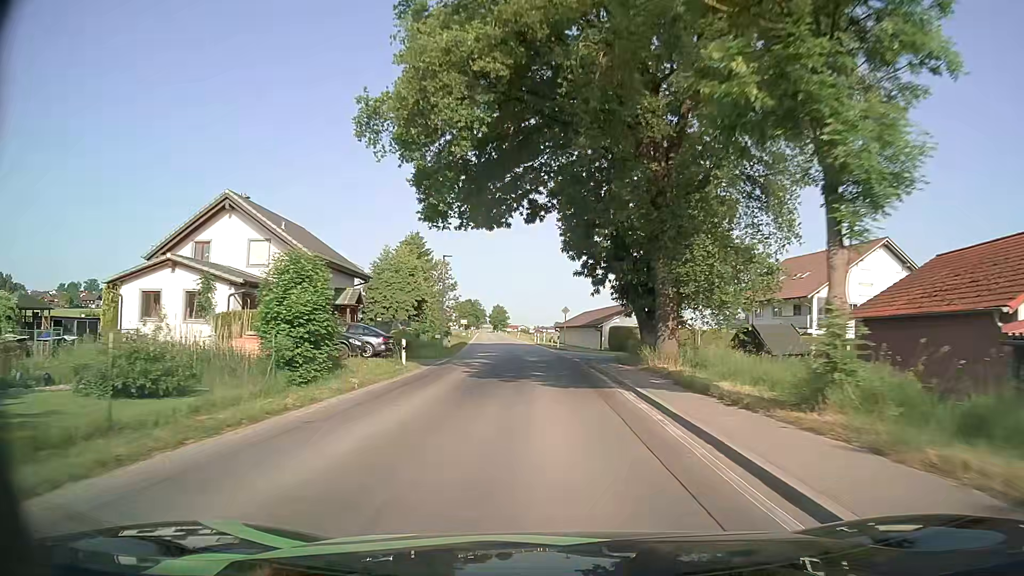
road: secondary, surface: asphalt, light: Day
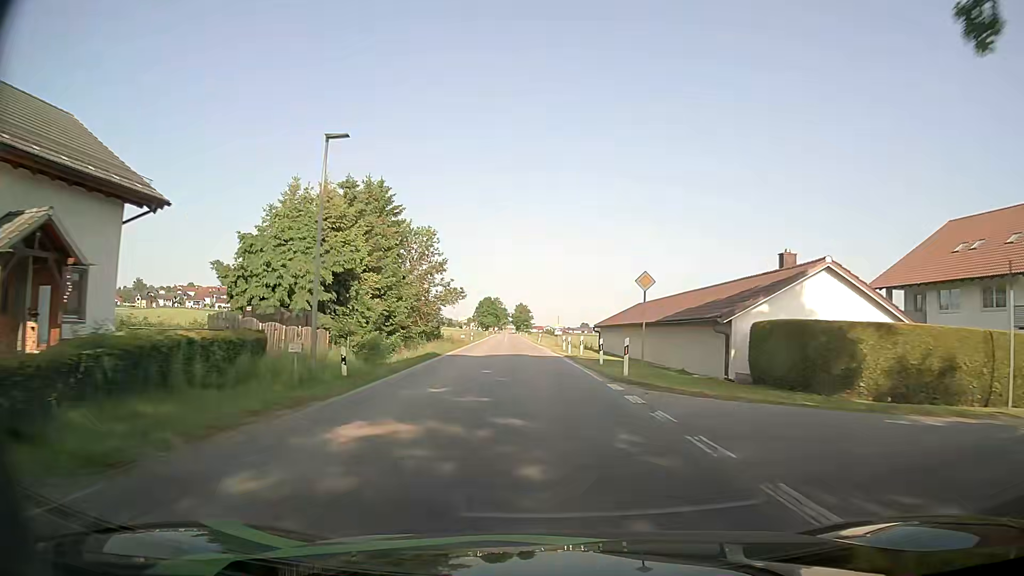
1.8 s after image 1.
(-0.7, +28.7) m; -1°
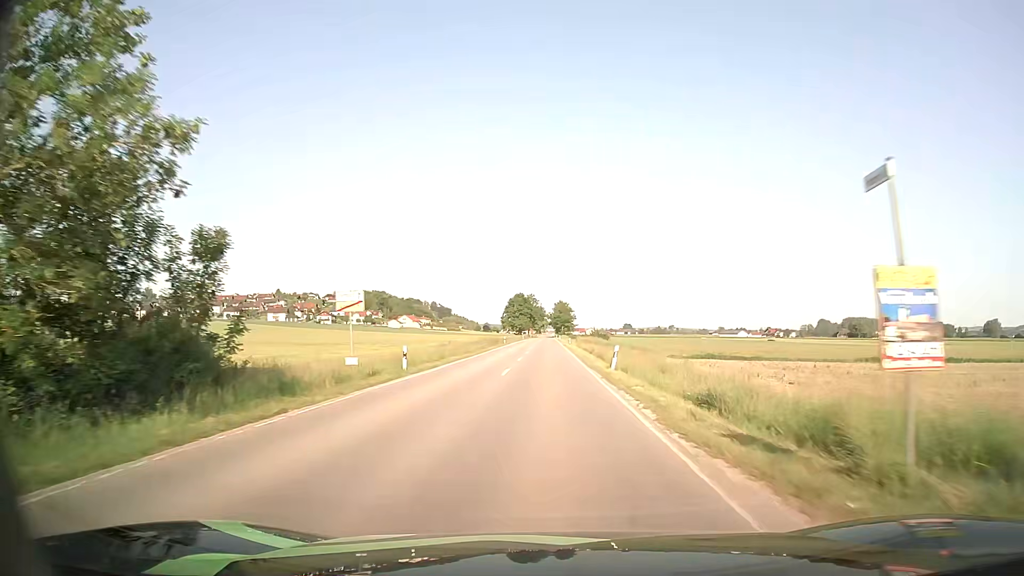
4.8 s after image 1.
(-2.6, +51.4) m; -5°
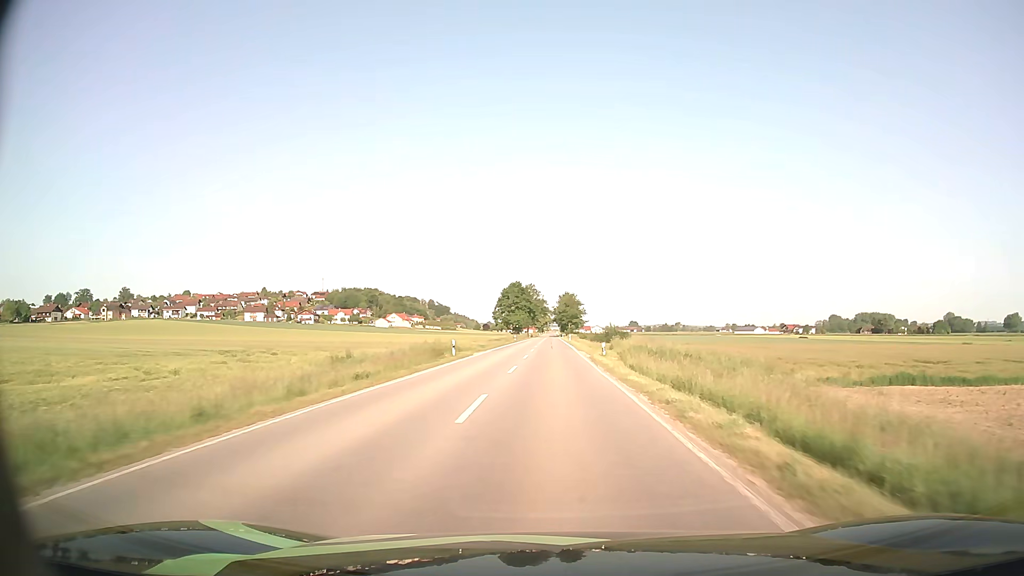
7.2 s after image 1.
(+0.2, +45.4) m; 0°
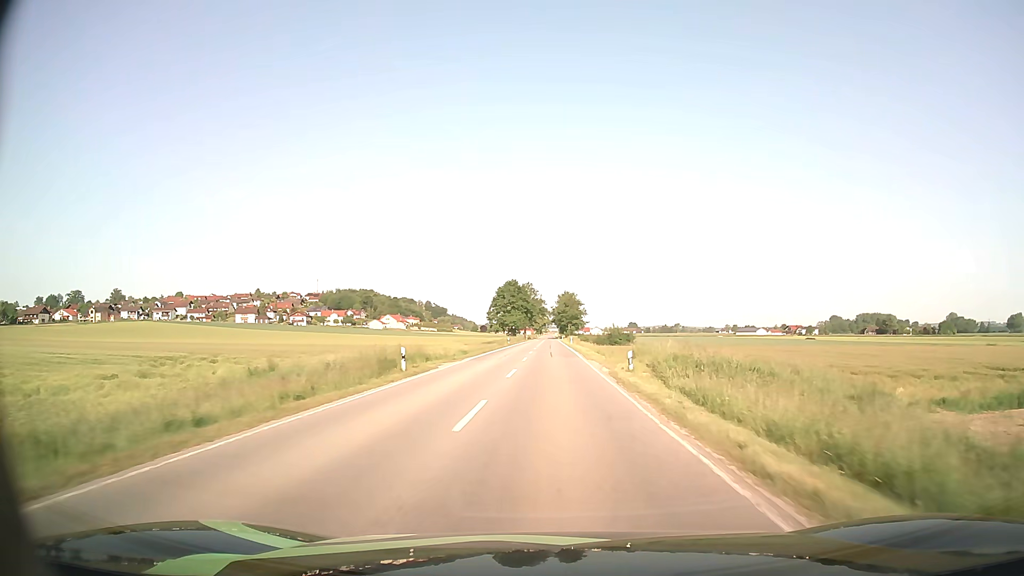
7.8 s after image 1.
(0.0, +11.9) m; 0°
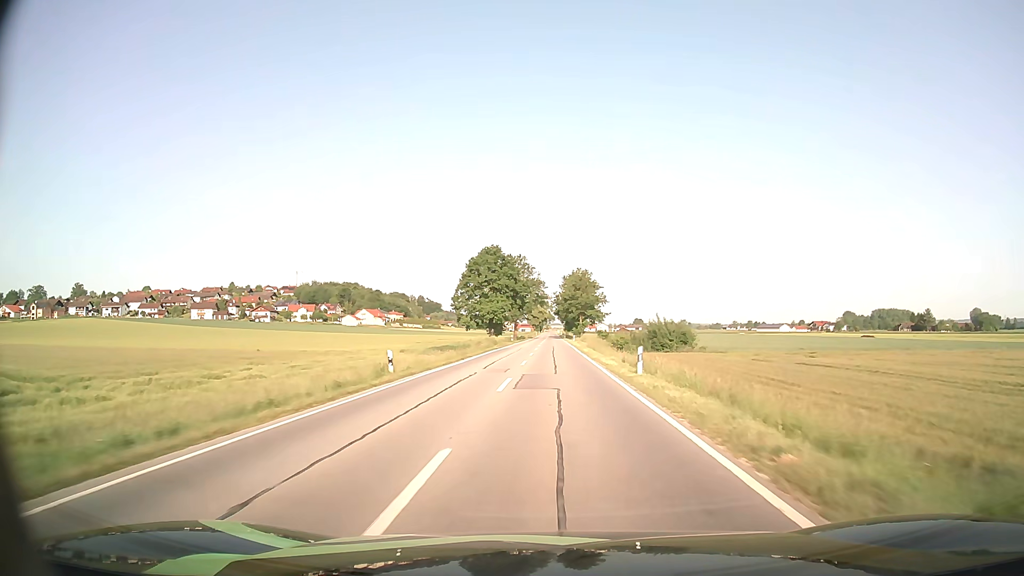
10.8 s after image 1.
(+0.2, +62.1) m; 0°
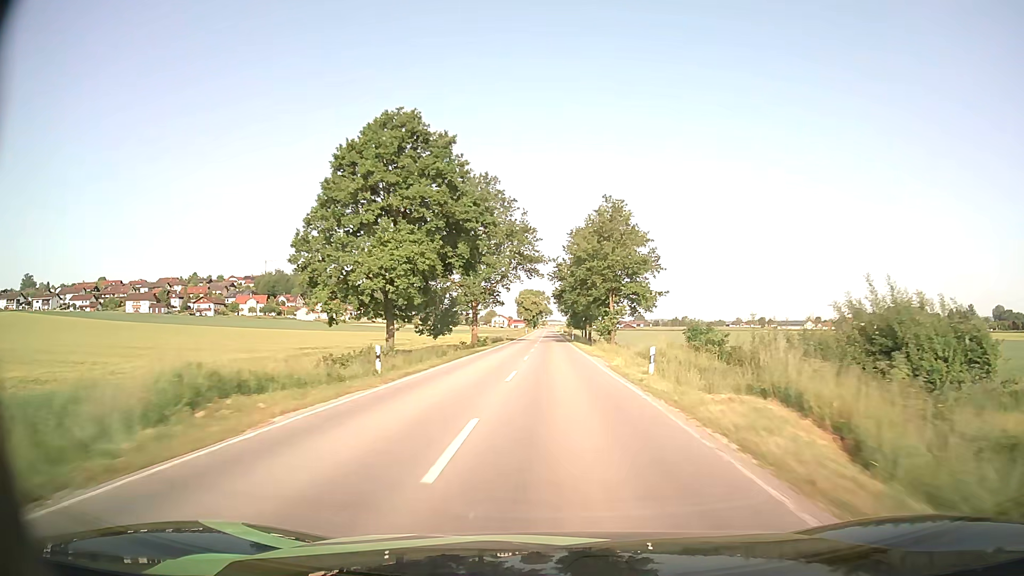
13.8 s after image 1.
(+0.2, +65.3) m; 0°
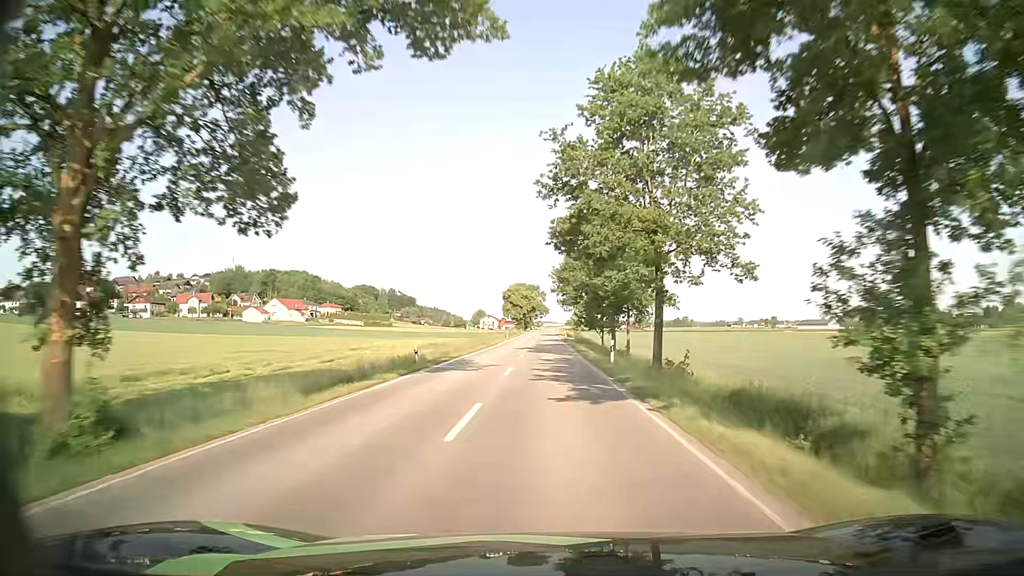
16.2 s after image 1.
(+0.2, +54.3) m; +1°
(0, +10) (0, +20) (0, +30) (0, +40) (0, +50) (0, +60) (-1, +70) (-1, +80) (-1, +90) (-1, +100) m
